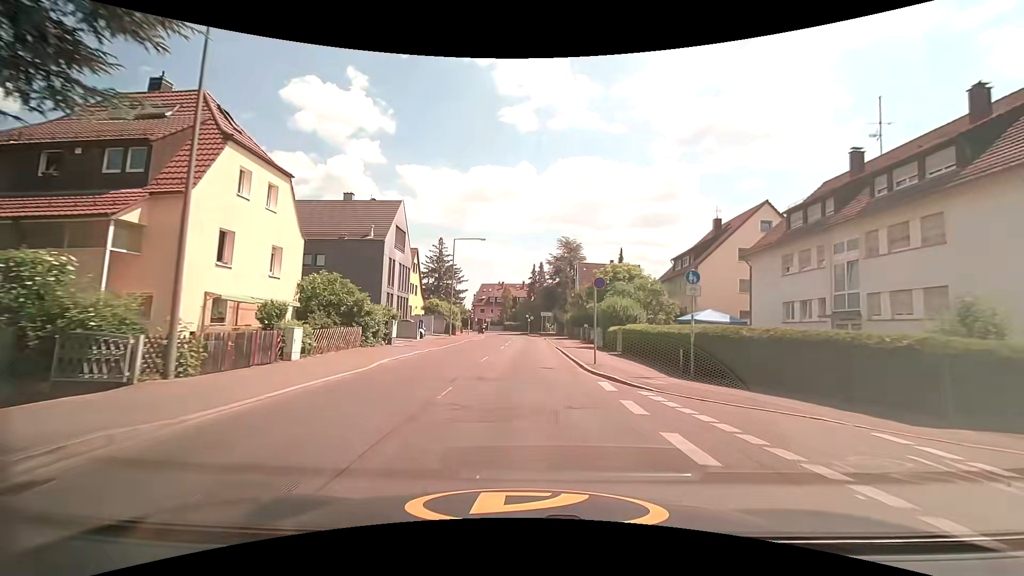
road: tertiary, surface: asphalt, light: Day
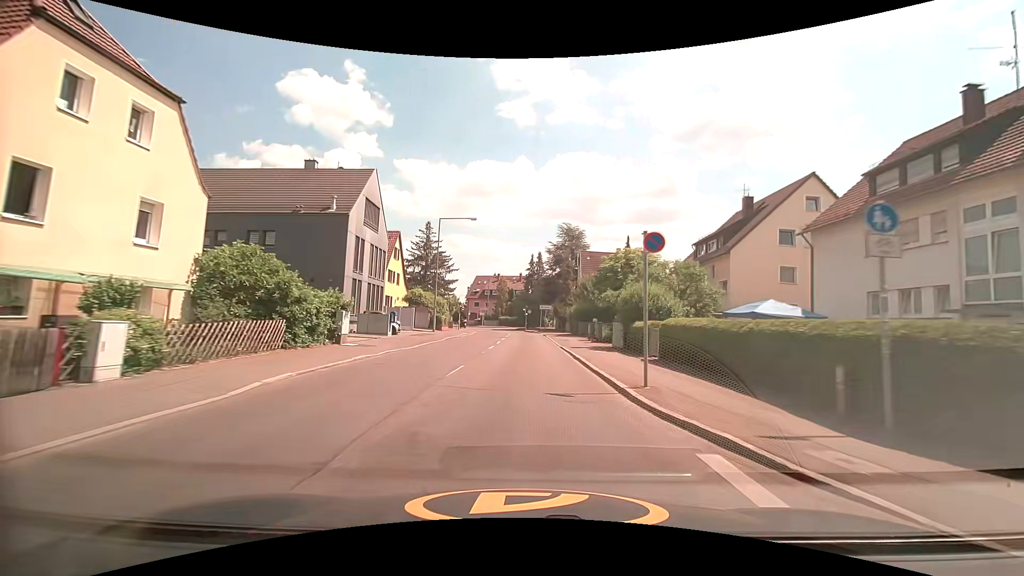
(-0.1, +7.6) m; 0°
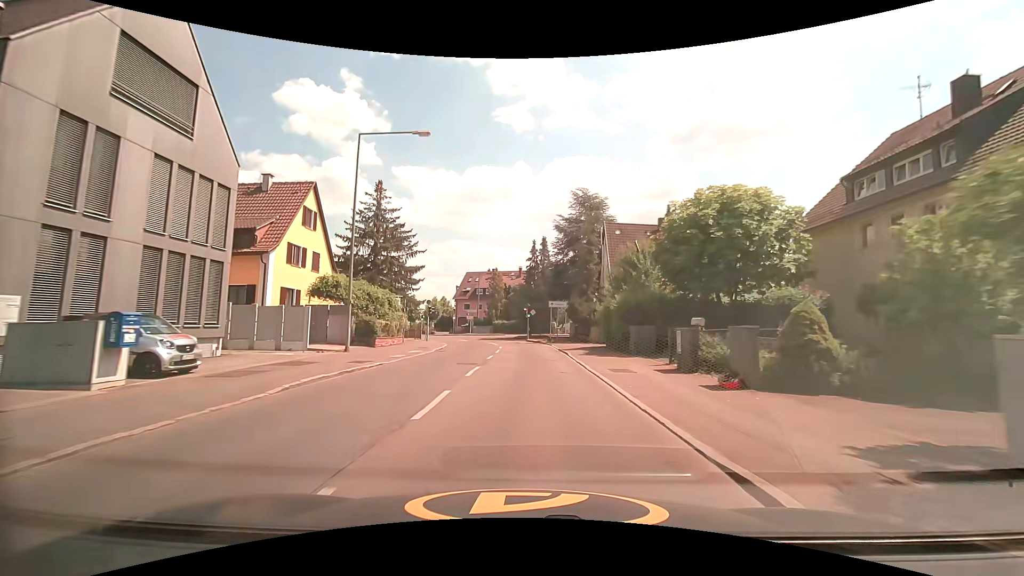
(+0.2, +21.7) m; 0°
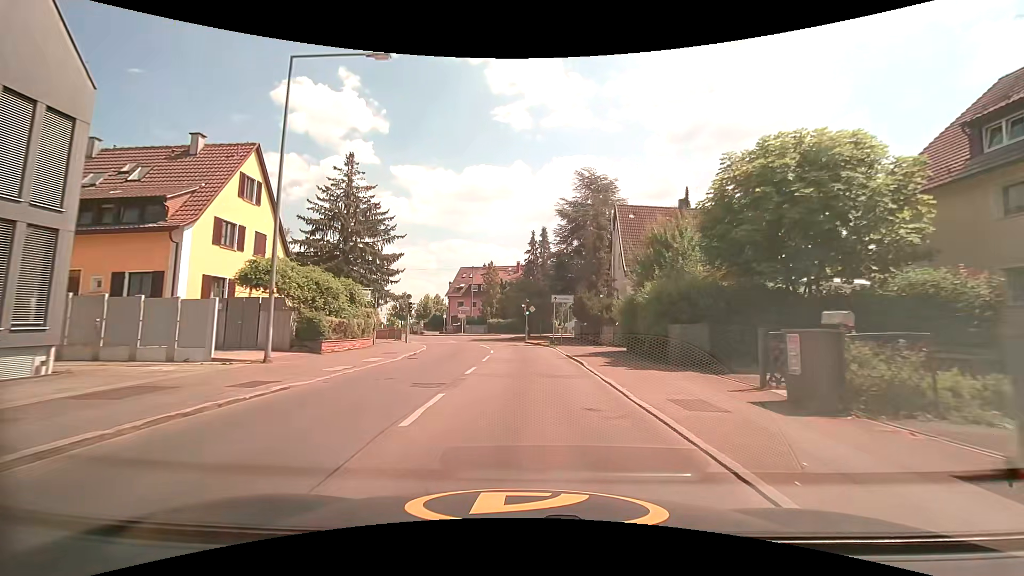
(0.0, +6.8) m; 0°
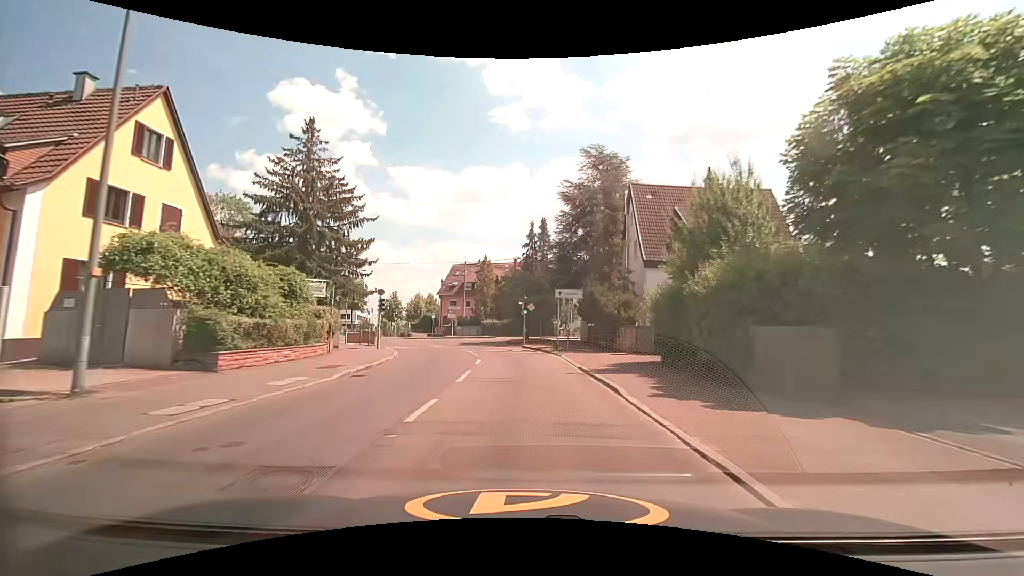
(0.0, +6.5) m; 0°
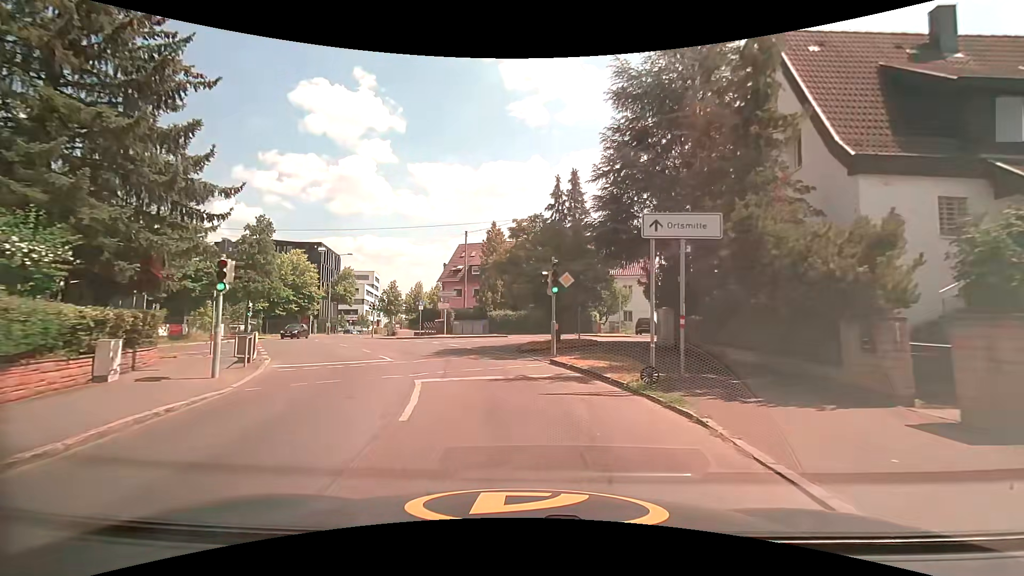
(-0.1, +17.1) m; -2°
